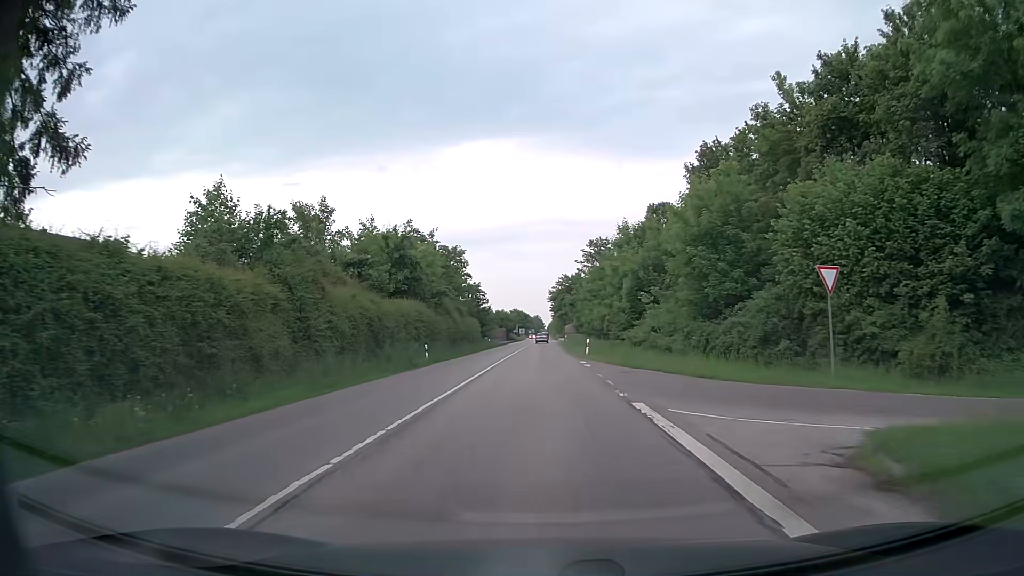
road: secondary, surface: asphalt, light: Day
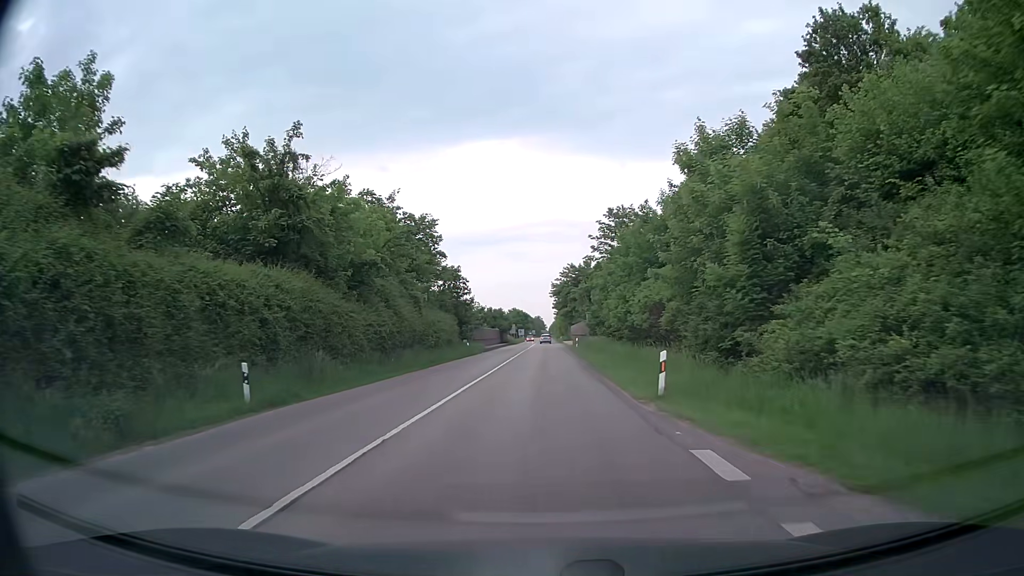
(0.0, +23.4) m; 0°
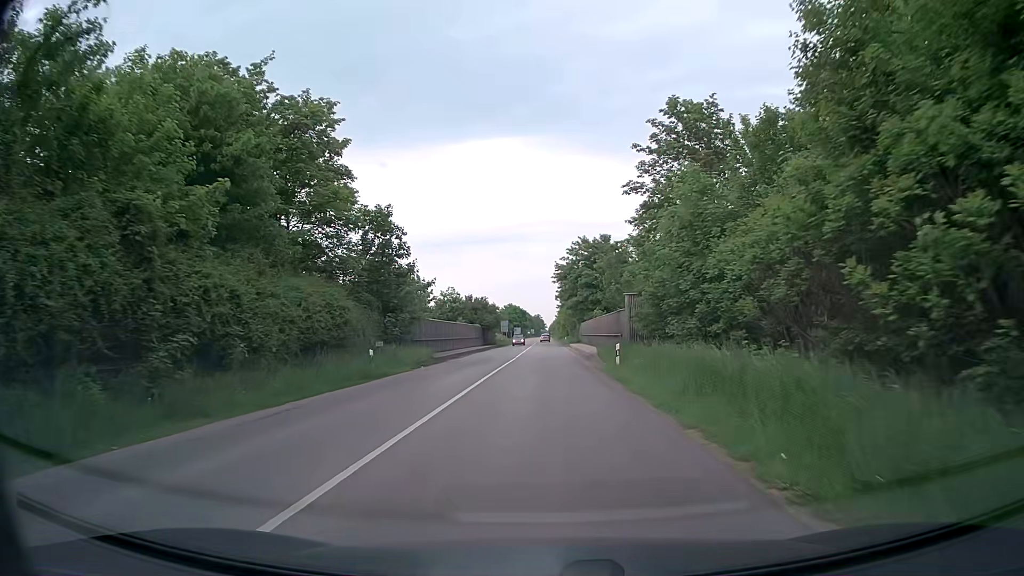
(-0.1, +31.1) m; 0°
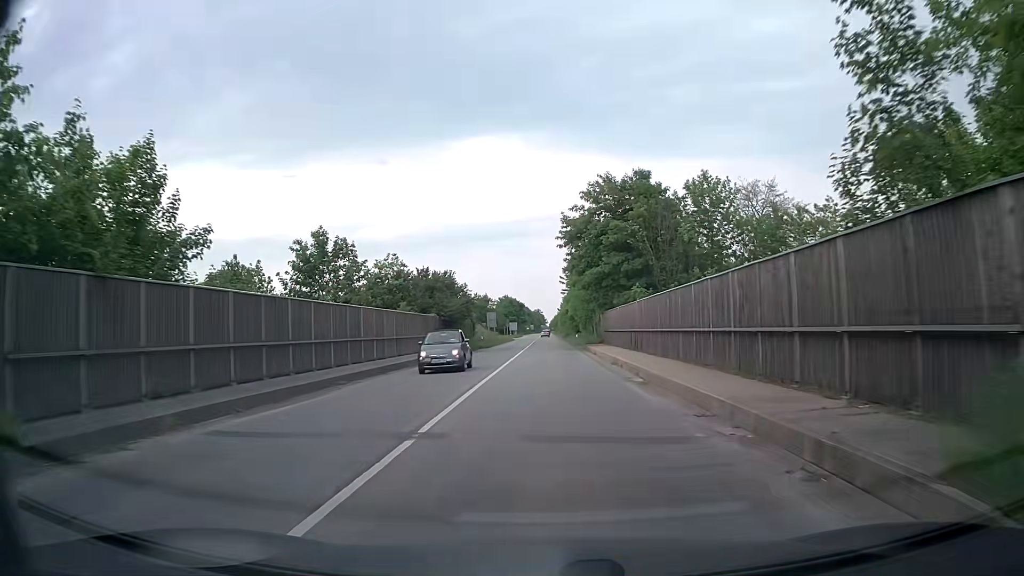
(-0.1, +31.1) m; 0°
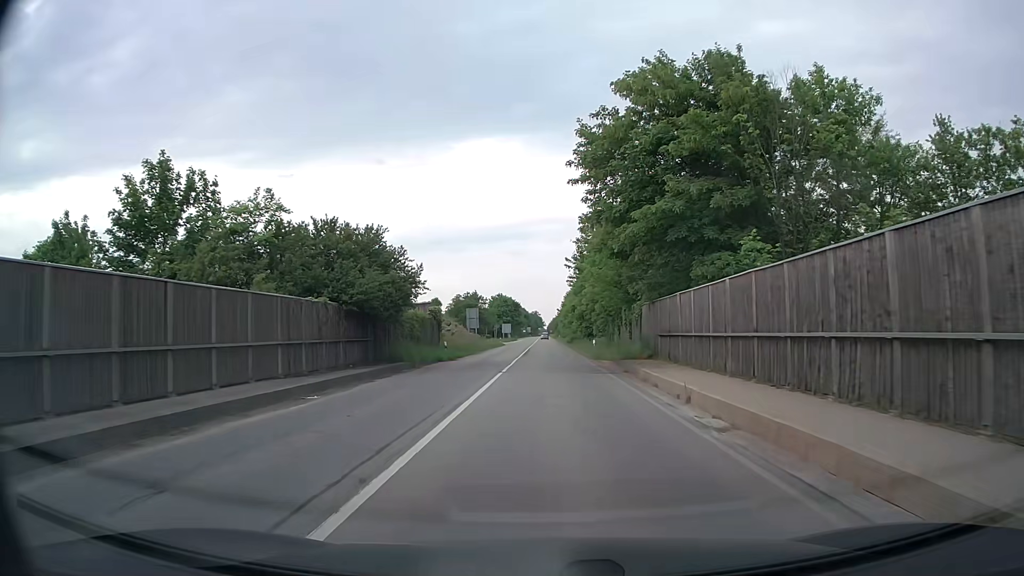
(0.0, +23.3) m; +1°
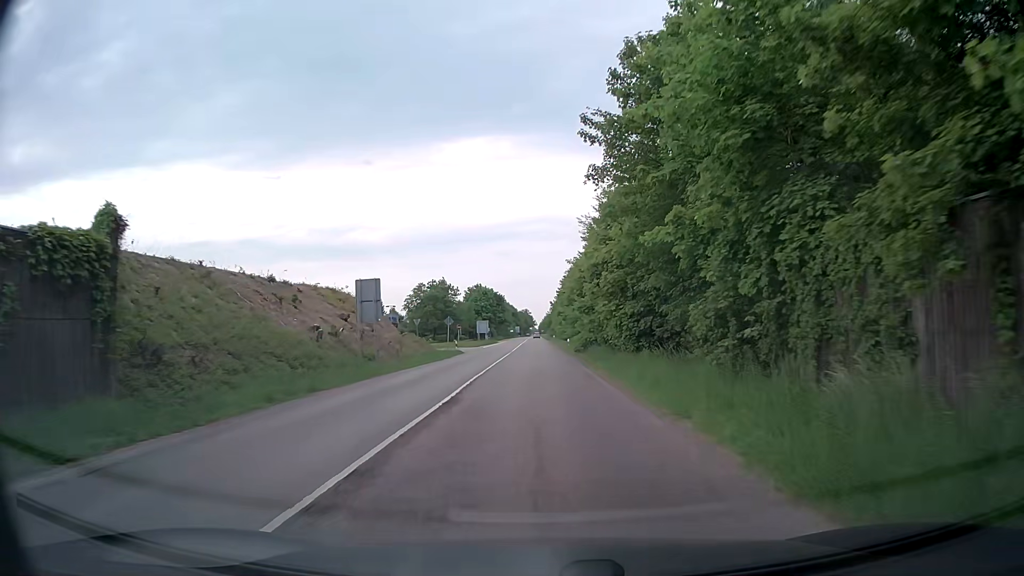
(+0.3, +38.8) m; +1°
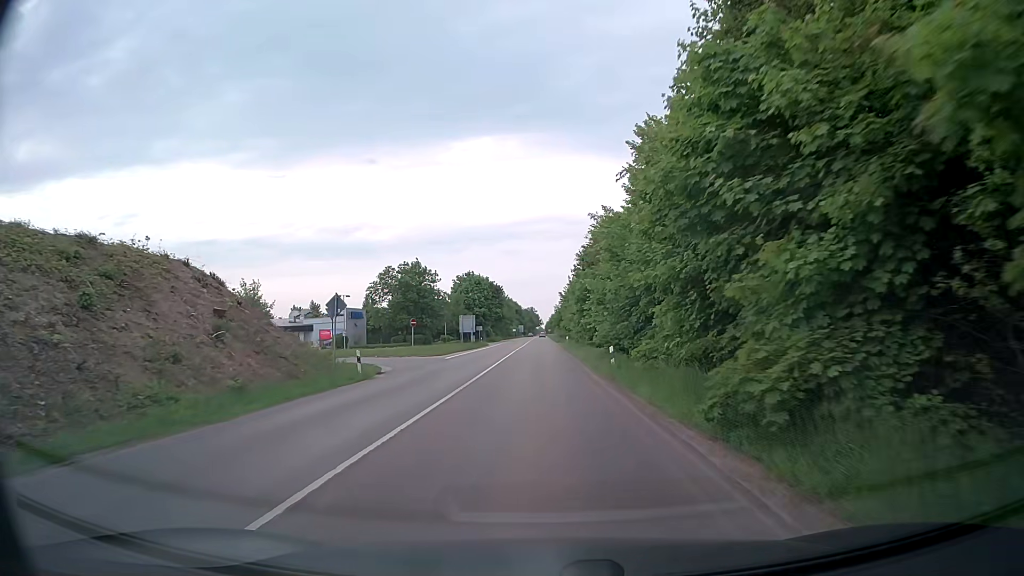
(-0.2, +31.0) m; -1°
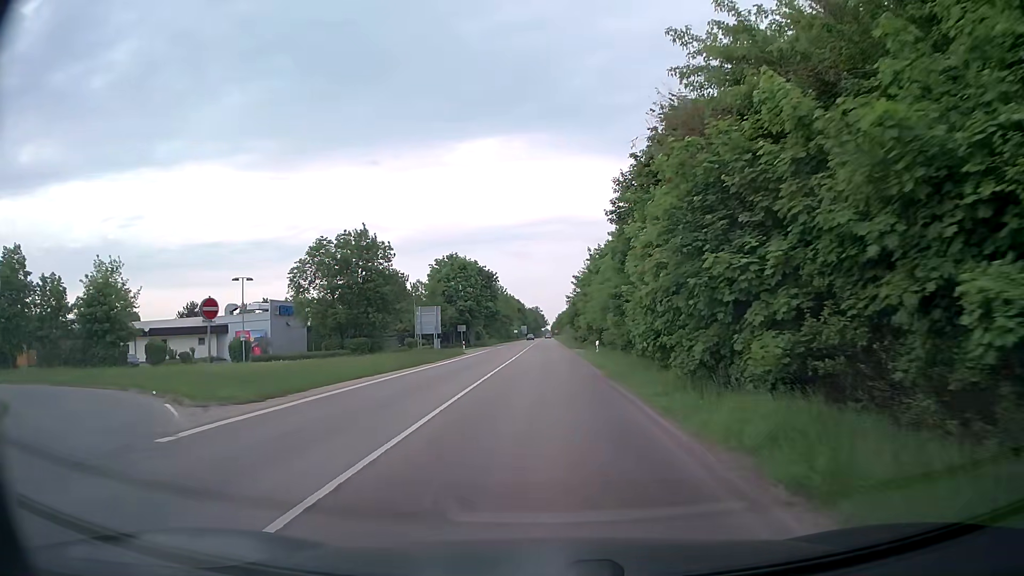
(-0.2, +31.1) m; 0°
(0, +10) (0, +20) (0, +30) (0, +40) (0, +50) (0, +60) (0, +70) (0, +80) (0, +90) (0, +100) m
